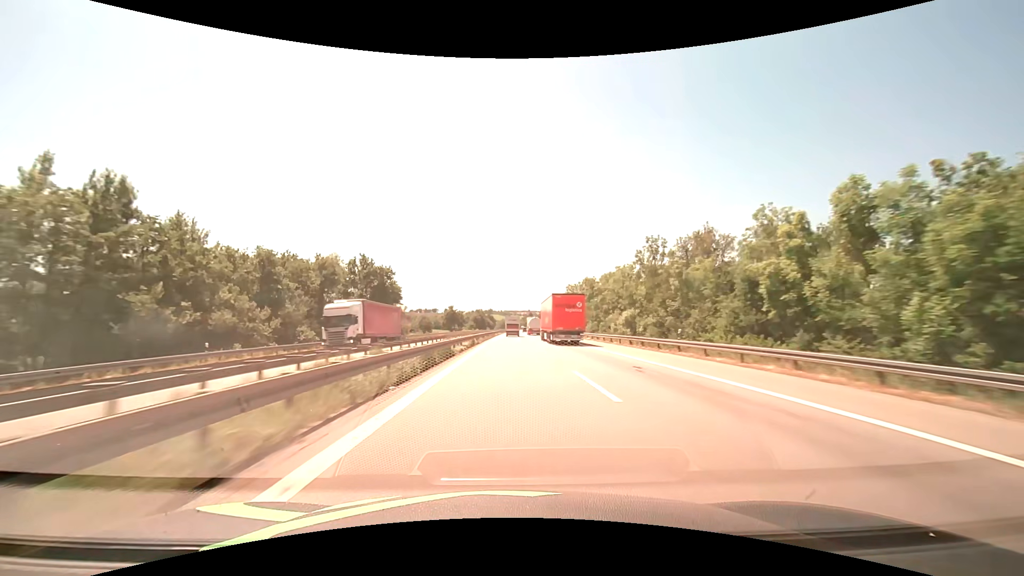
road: motorway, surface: asphalt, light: Day
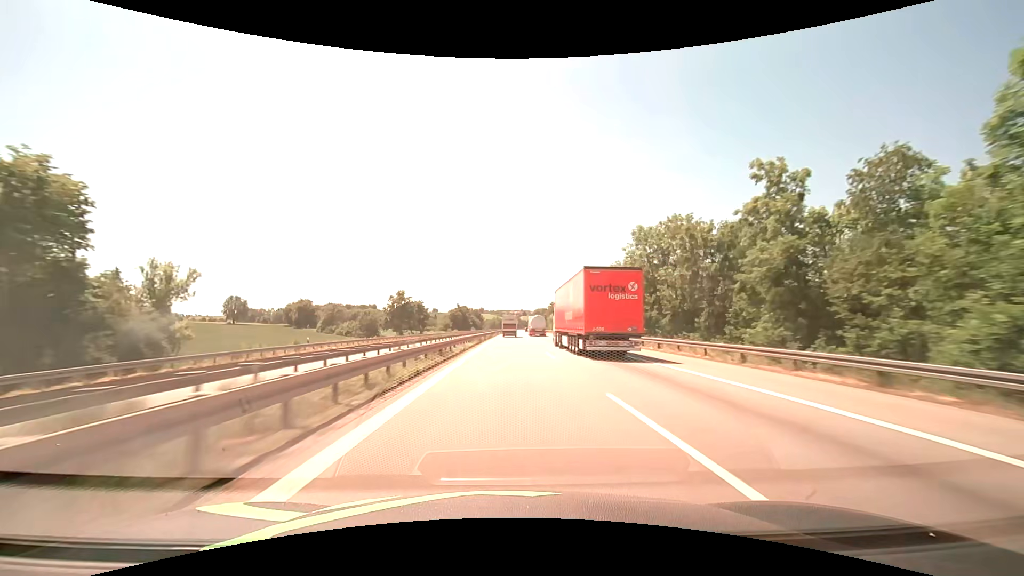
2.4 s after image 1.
(+0.8, +76.2) m; +1°
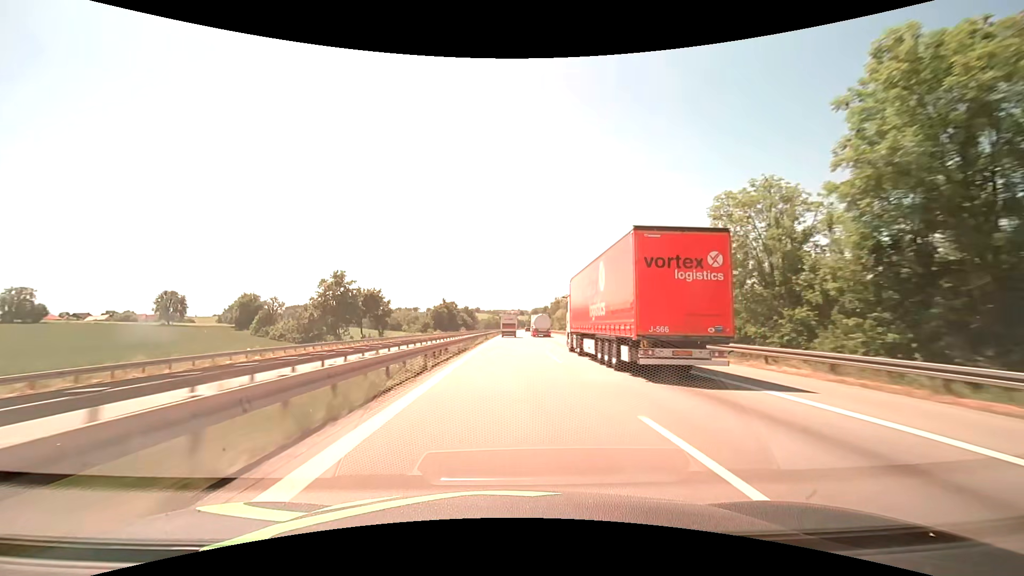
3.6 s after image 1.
(+0.1, +38.1) m; 0°
(0, +10) (0, +20) (0, +30) (0, +40) (0, +50) (0, +60) (+1, +70) (+1, +80) (+1, +90) (+1, +100) m
